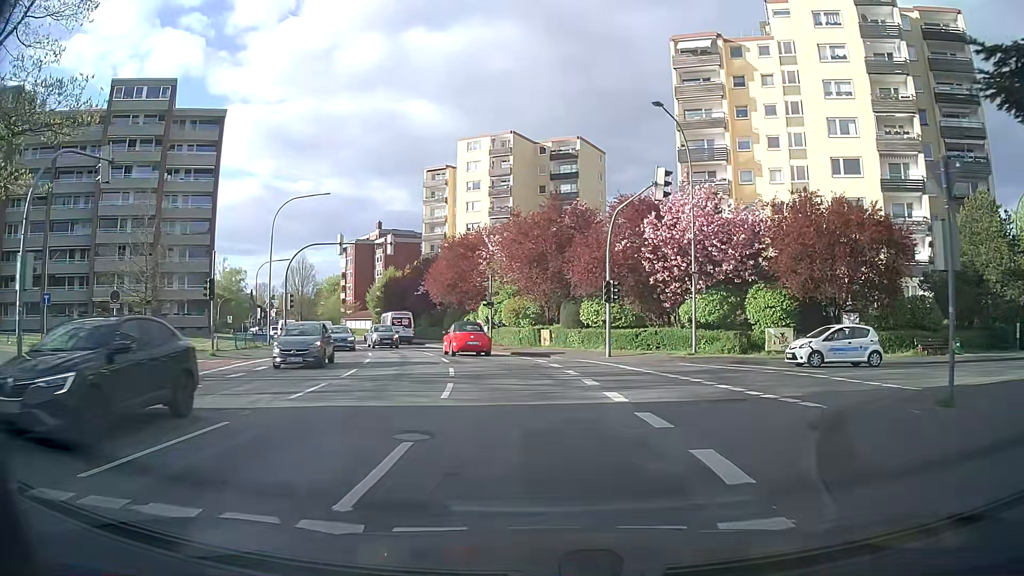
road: secondary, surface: asphalt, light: Day
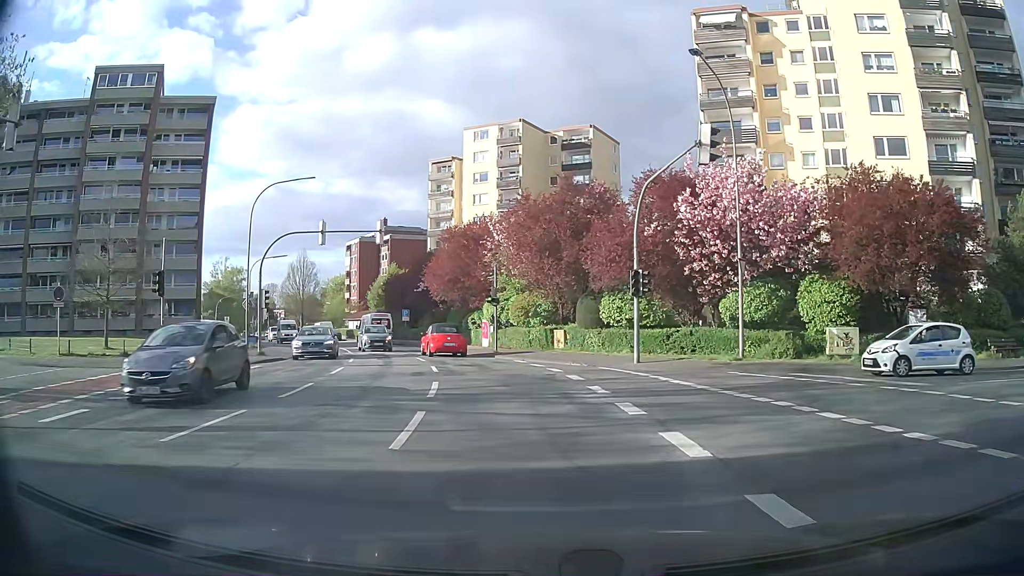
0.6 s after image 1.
(0.0, +5.1) m; +1°
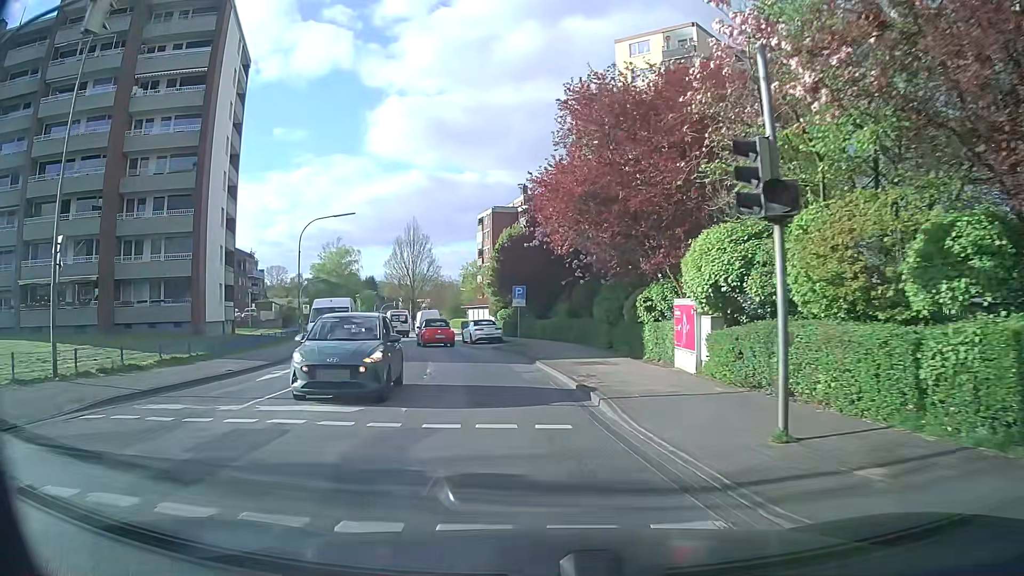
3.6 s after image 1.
(-3.3, +26.1) m; -15°
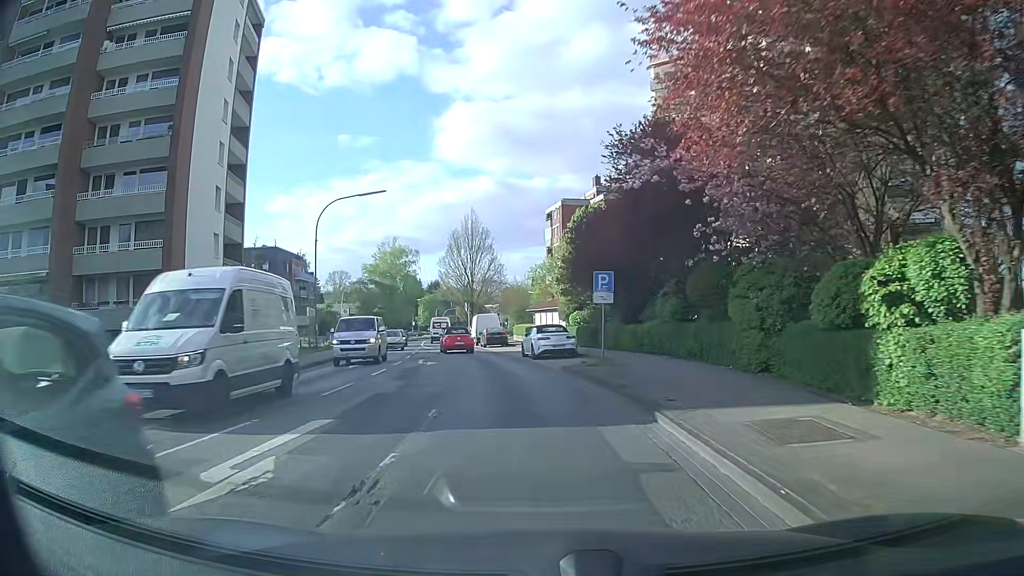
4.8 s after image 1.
(-0.7, +11.4) m; -6°
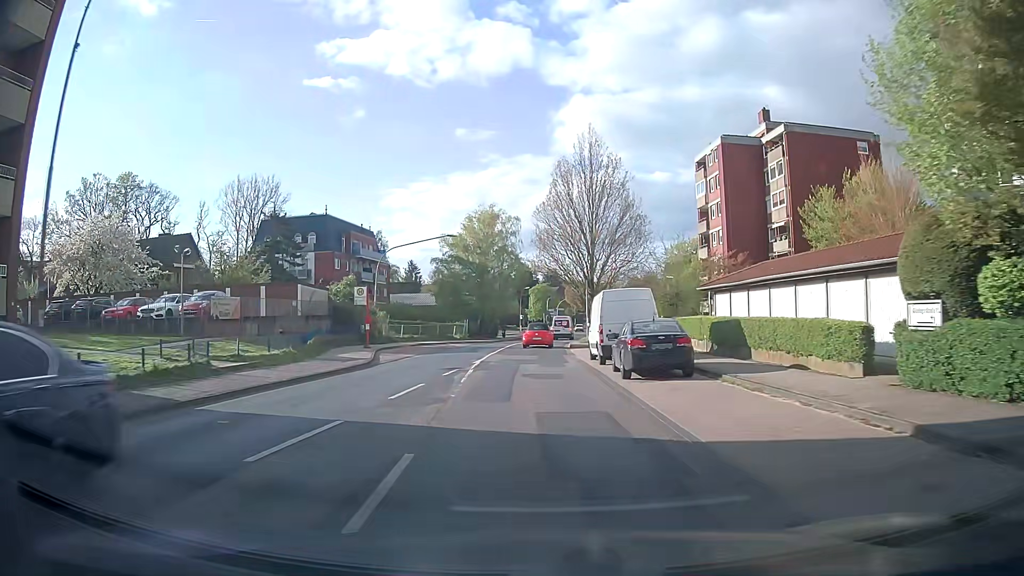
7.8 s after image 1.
(-2.9, +31.7) m; -10°
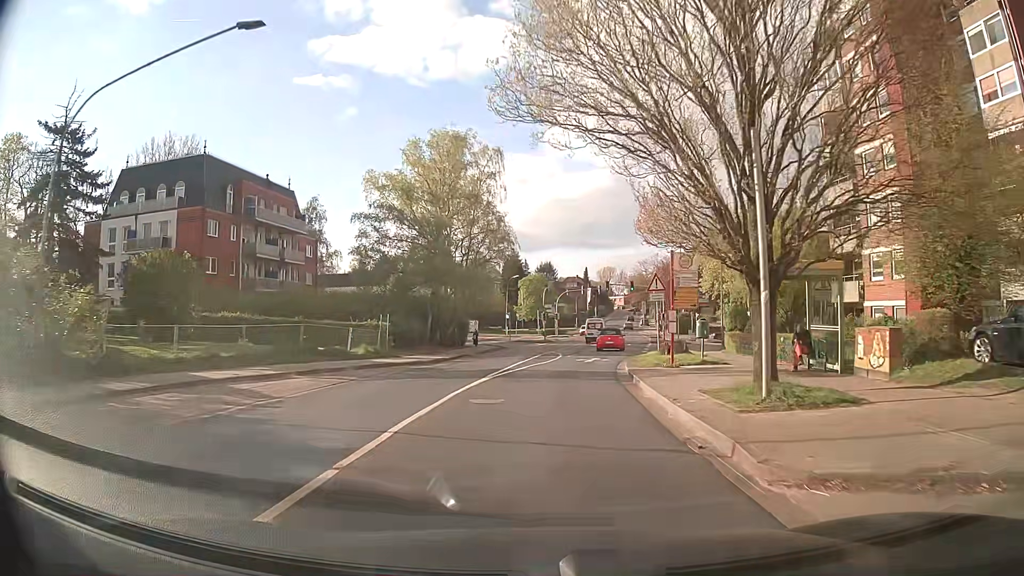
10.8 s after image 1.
(-0.5, +34.9) m; 0°
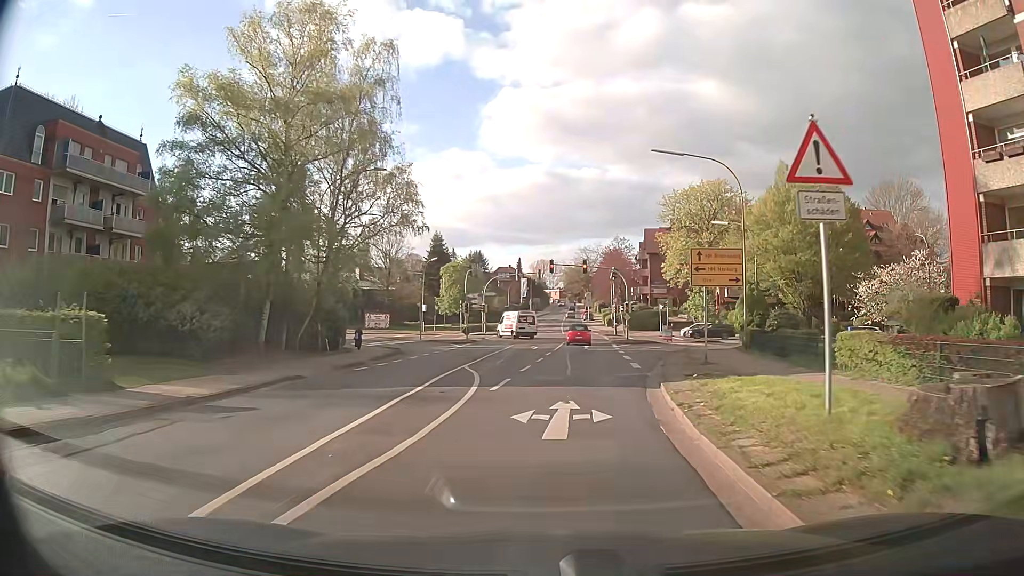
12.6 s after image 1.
(+0.9, +20.2) m; +6°
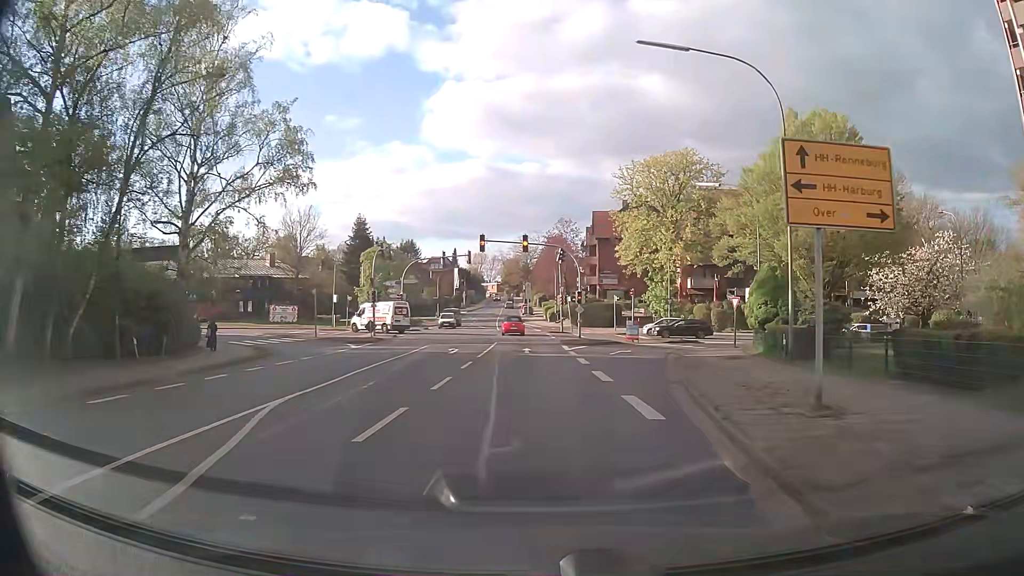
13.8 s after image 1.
(+0.6, +13.1) m; +5°
